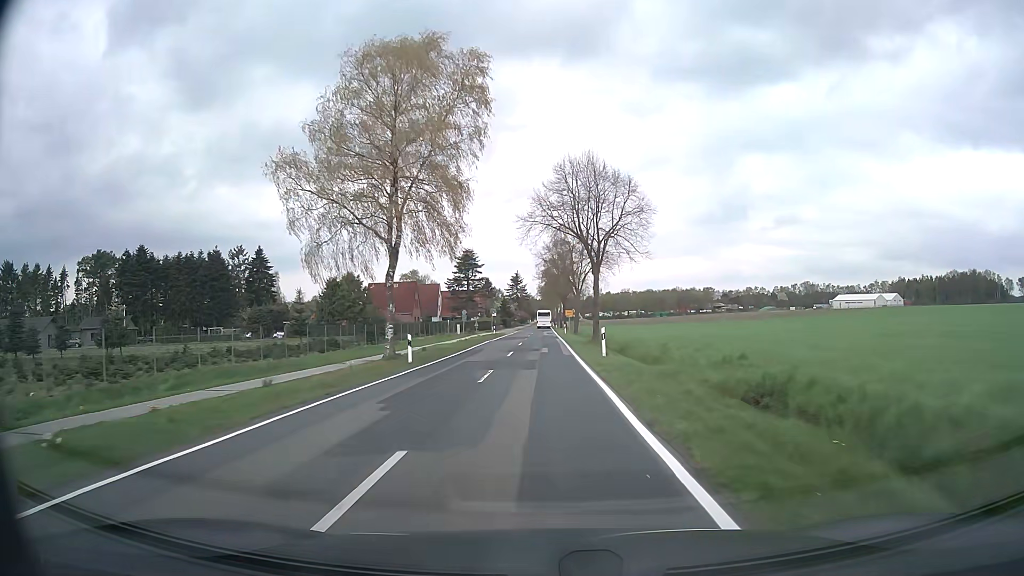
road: secondary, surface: asphalt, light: Day
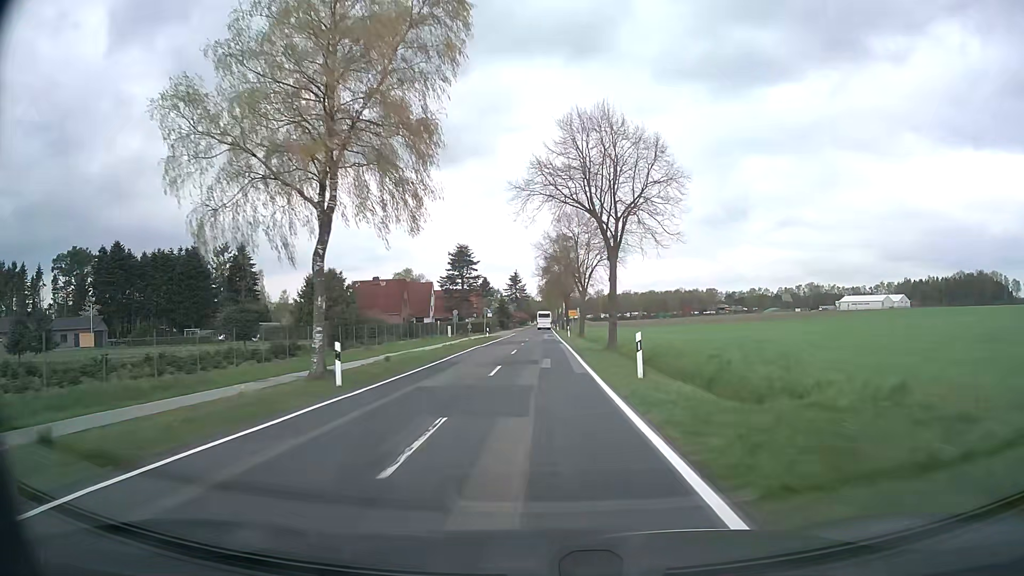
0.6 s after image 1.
(0.0, +9.2) m; 0°
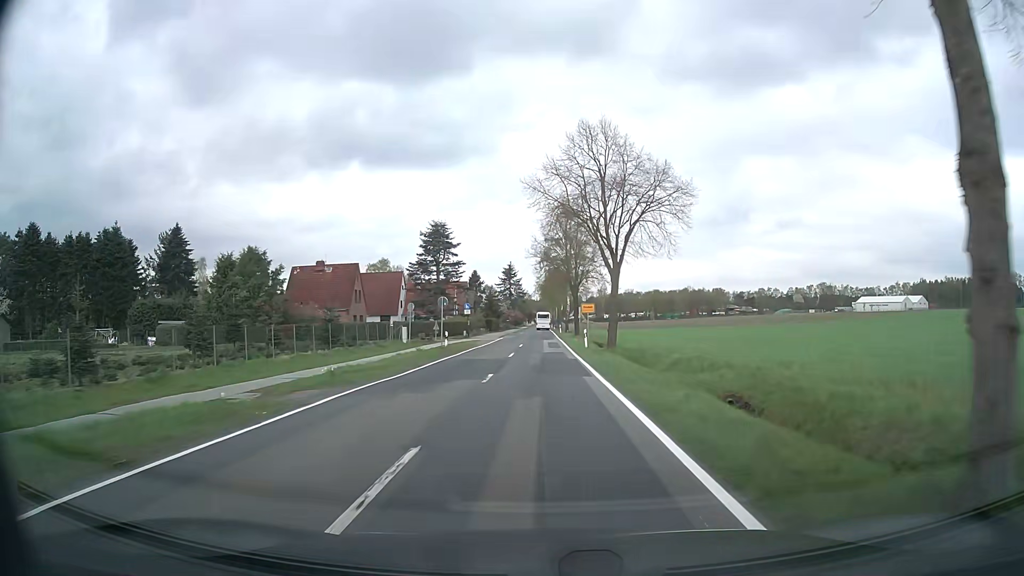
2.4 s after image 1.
(0.0, +26.3) m; 0°
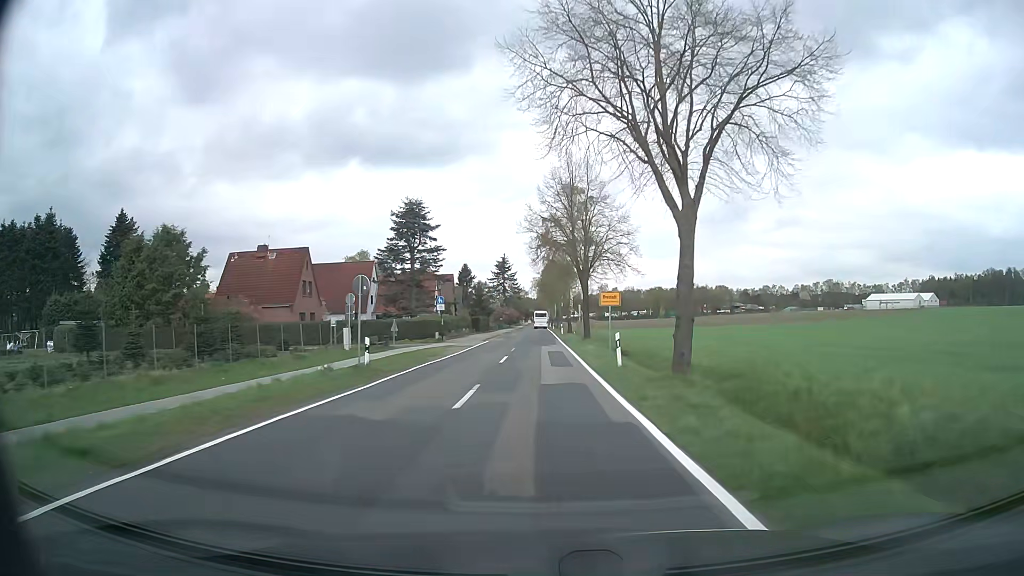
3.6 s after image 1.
(0.0, +16.6) m; 0°
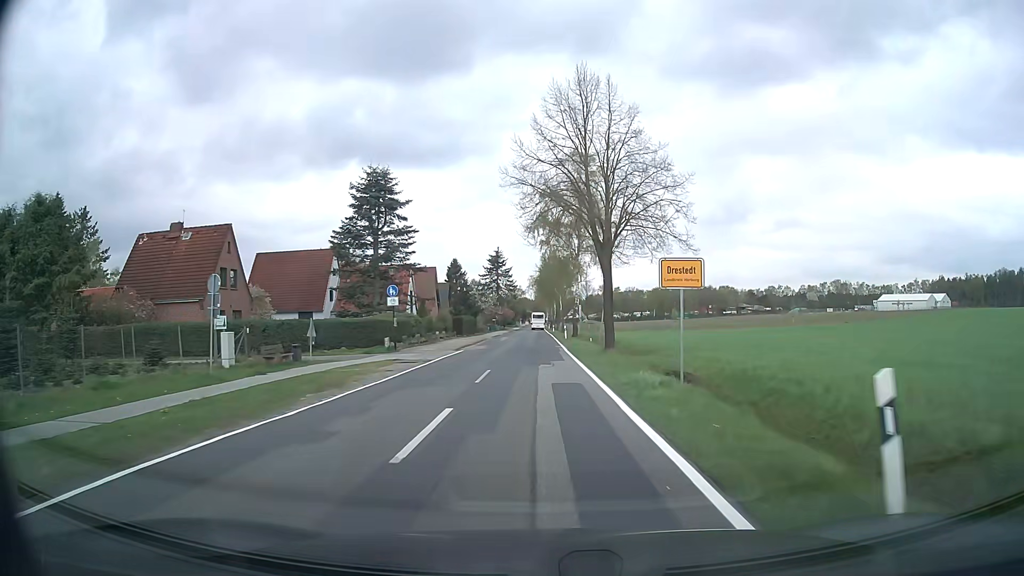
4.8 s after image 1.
(0.0, +16.2) m; 0°
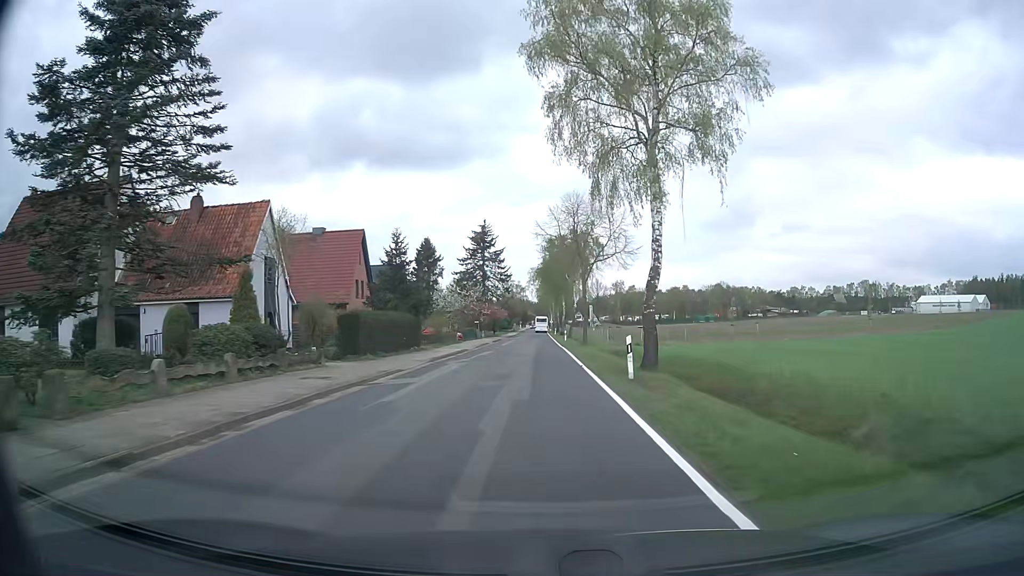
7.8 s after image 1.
(-0.2, +39.6) m; 0°
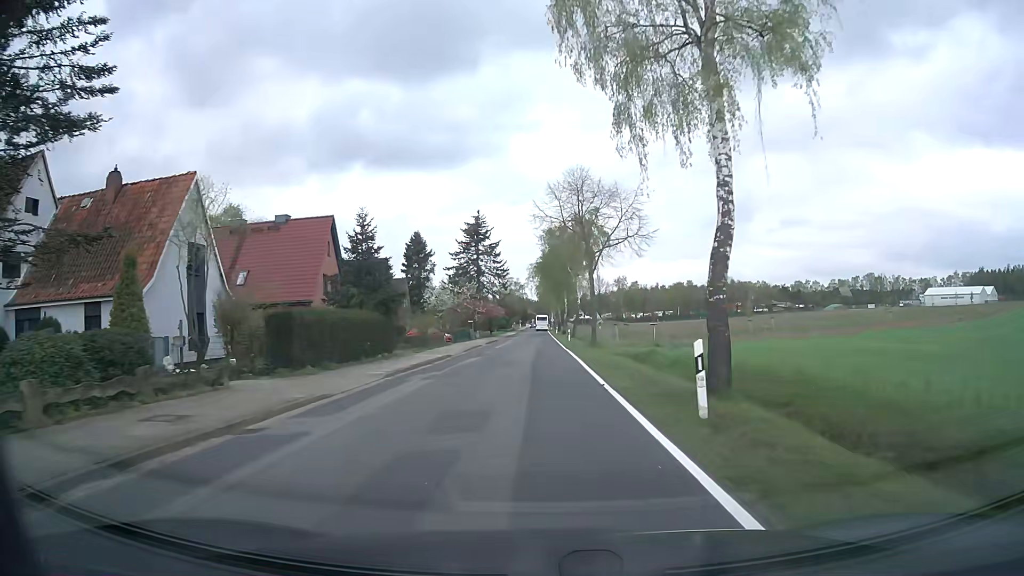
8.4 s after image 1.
(+0.1, +7.8) m; 0°
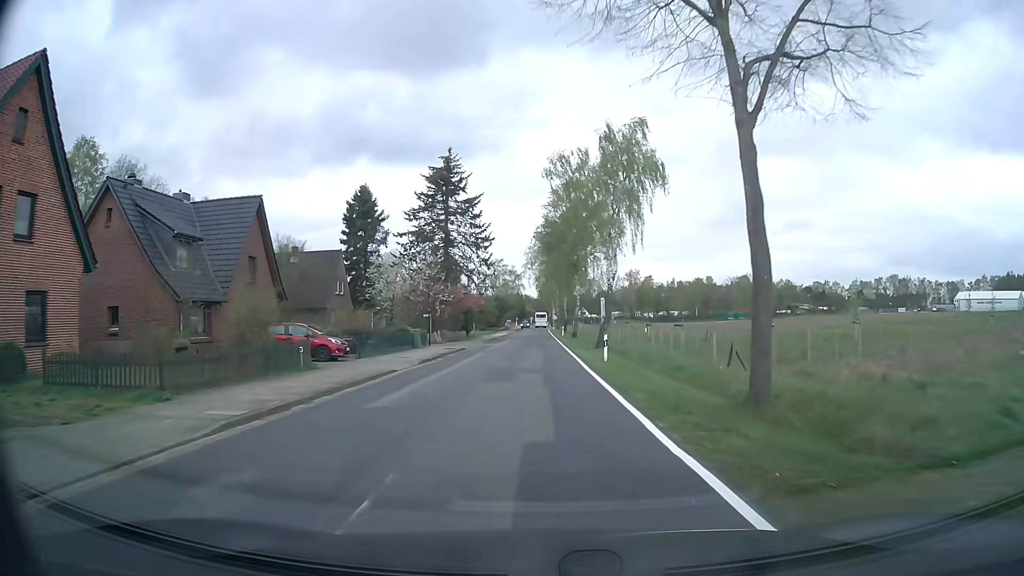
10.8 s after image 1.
(-0.3, +31.2) m; 0°
(0, +10) (0, +20) (0, +30) (0, +40) (0, +50) (0, +60) (0, +70) (0, +80) (0, +90) (0, +100) m
